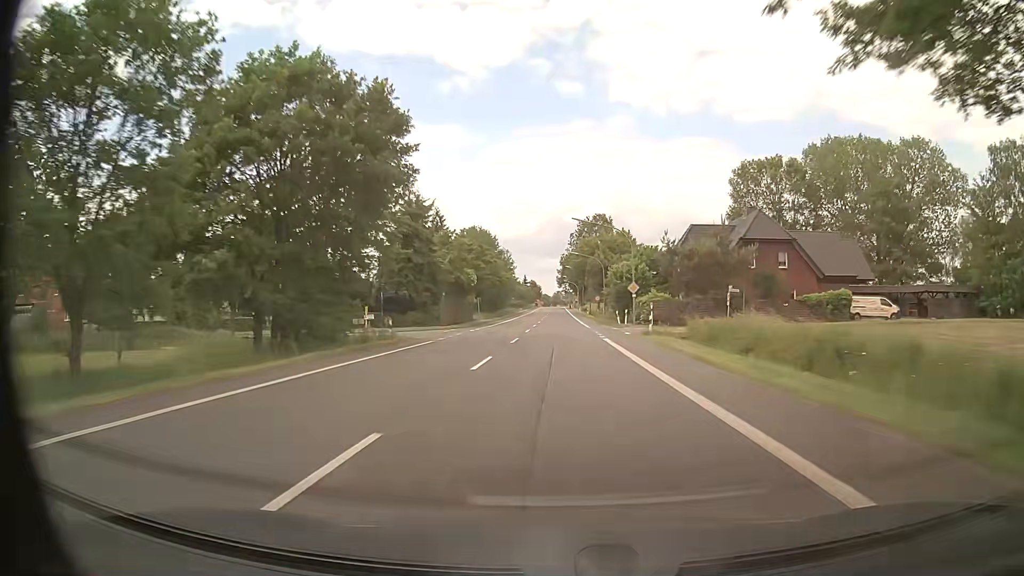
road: primary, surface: asphalt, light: Day
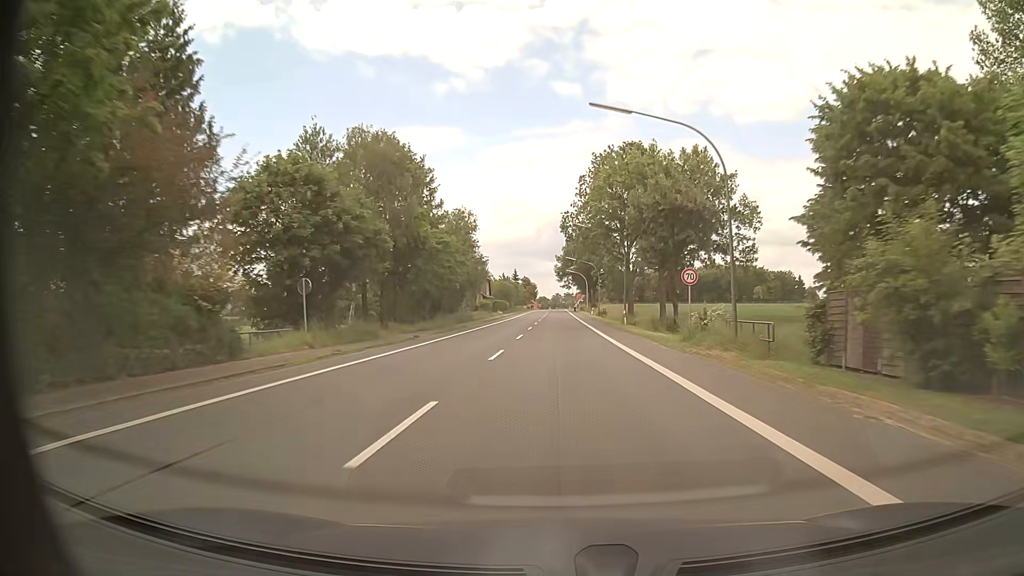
(+0.3, +57.0) m; 0°
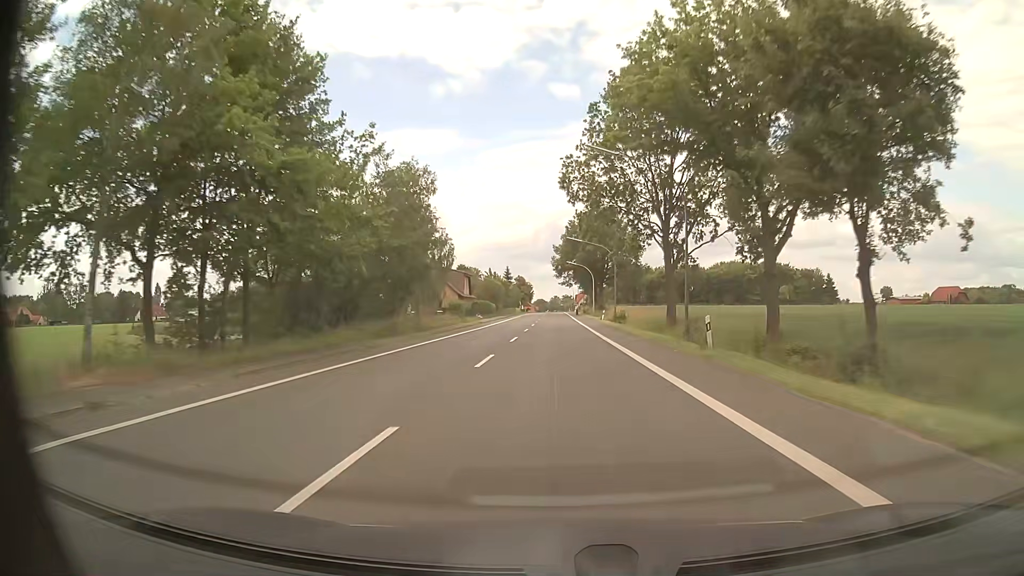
(+0.1, +26.0) m; 0°
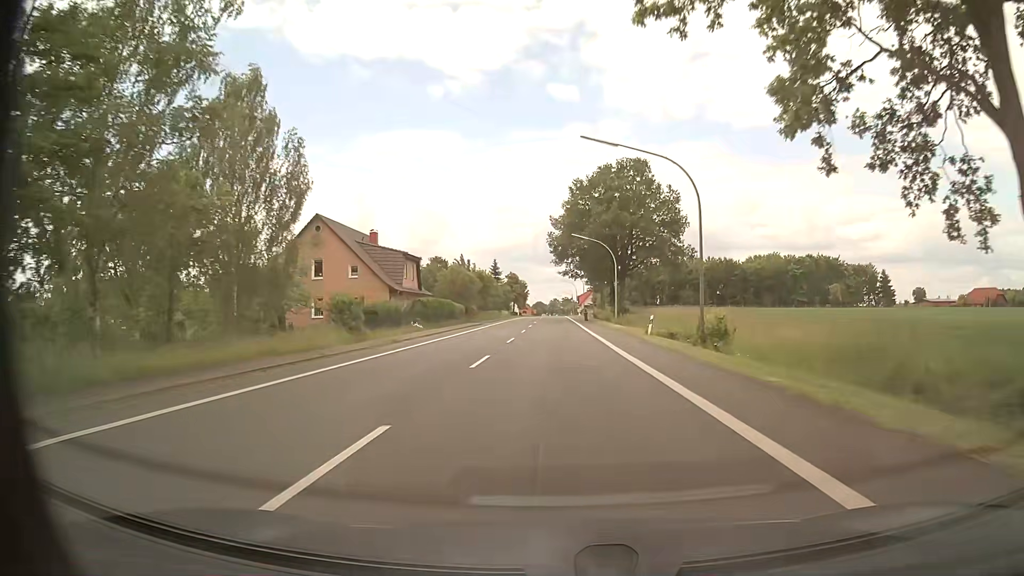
(-0.1, +35.6) m; 0°
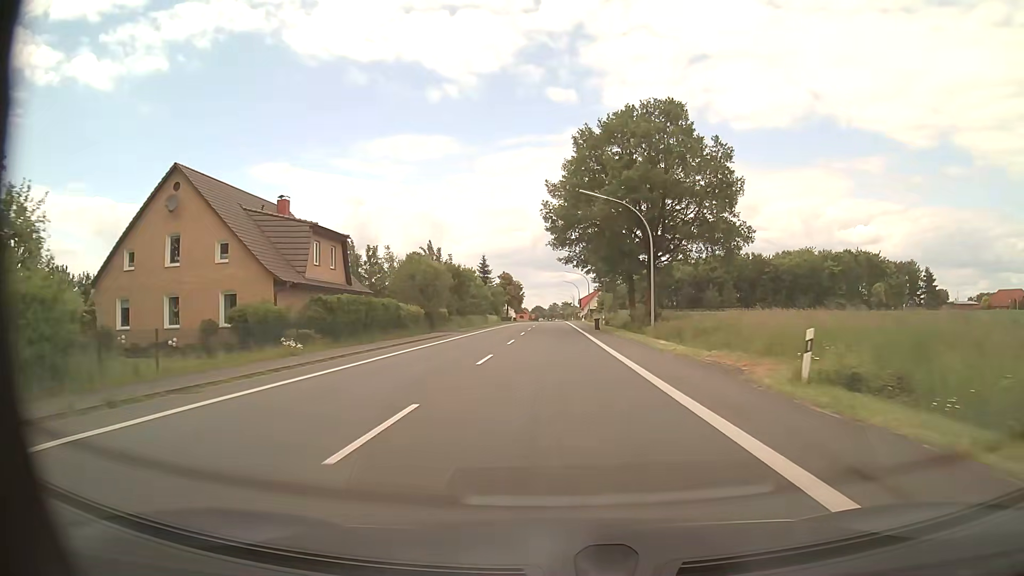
(0.0, +21.7) m; 0°
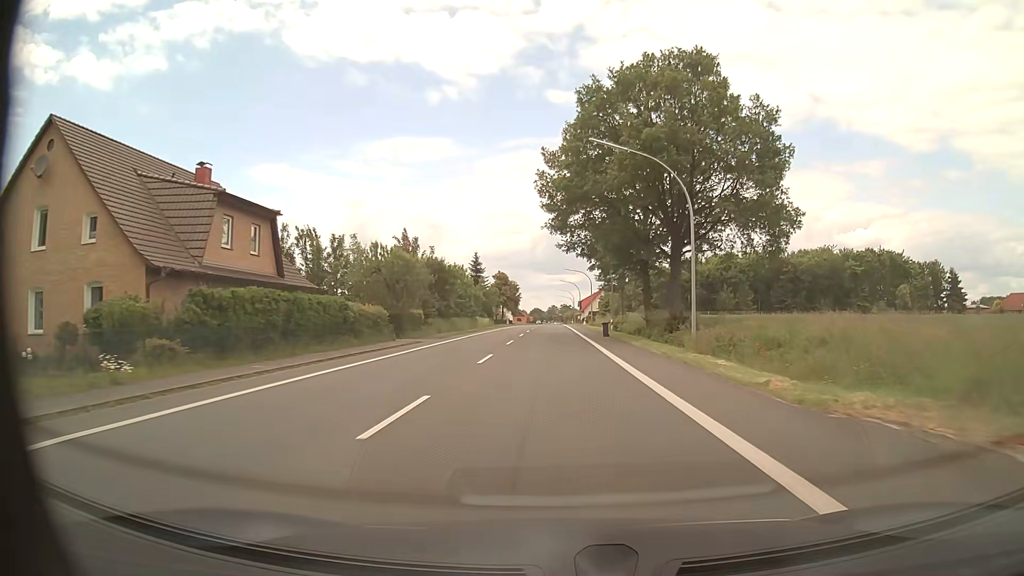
(0.0, +10.7) m; 0°
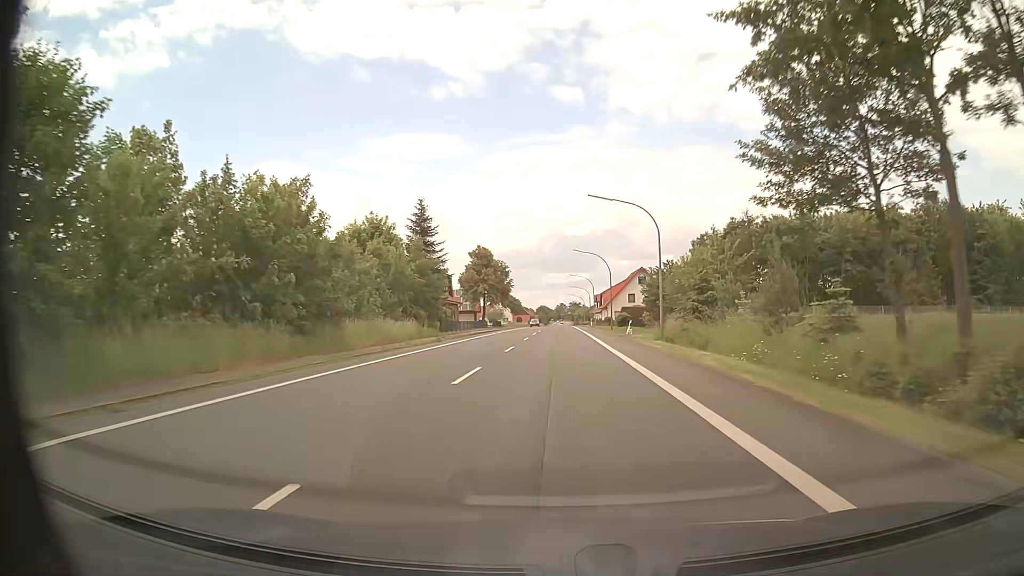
(-0.4, +54.4) m; -1°
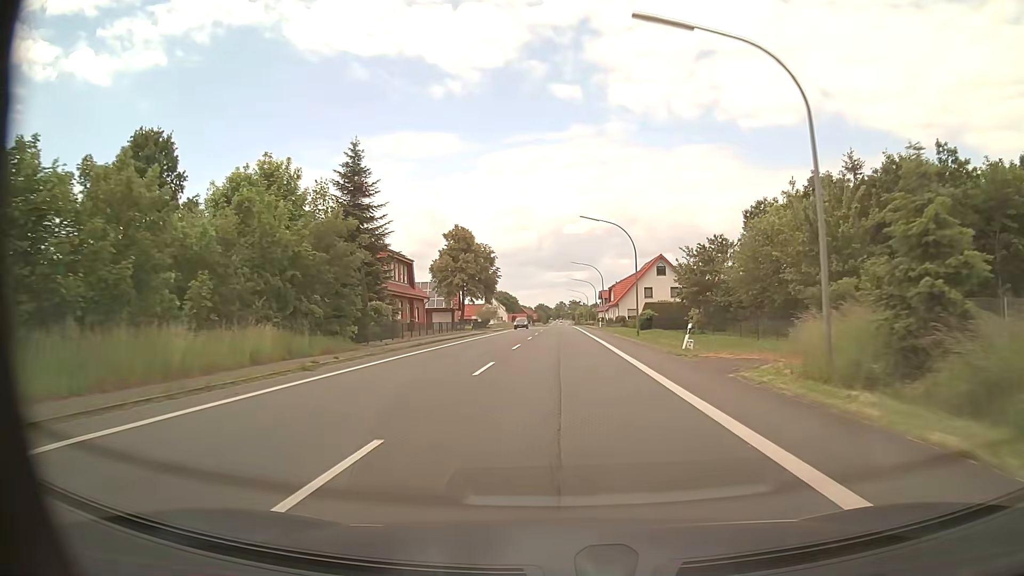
(+0.2, +22.0) m; +1°
(0, +10) (0, +20) (0, +30) (0, +40) (0, +50) (0, +60) (0, +70) (0, +80) (0, +90) (0, +100) m
